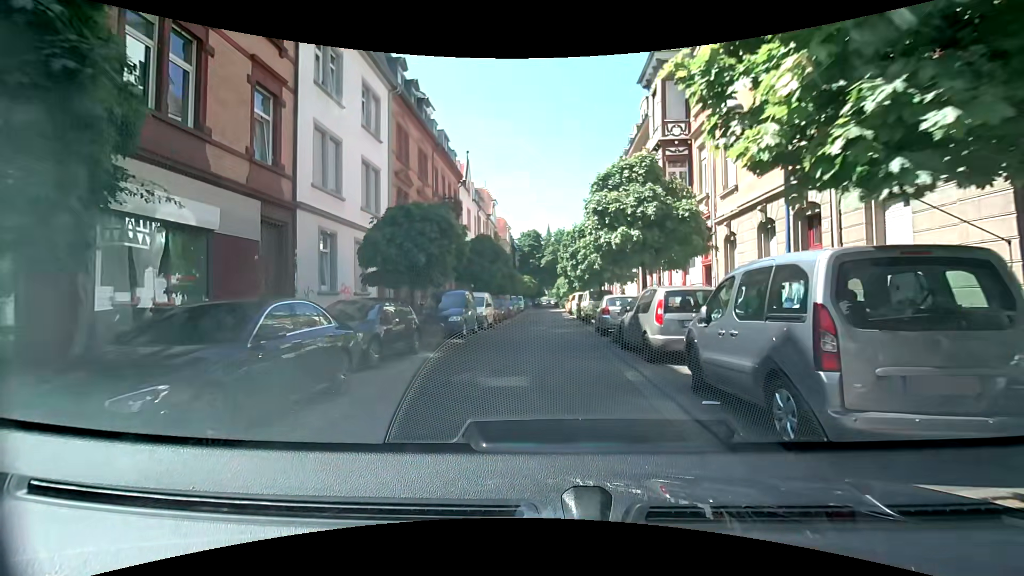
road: residential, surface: asphalt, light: Day
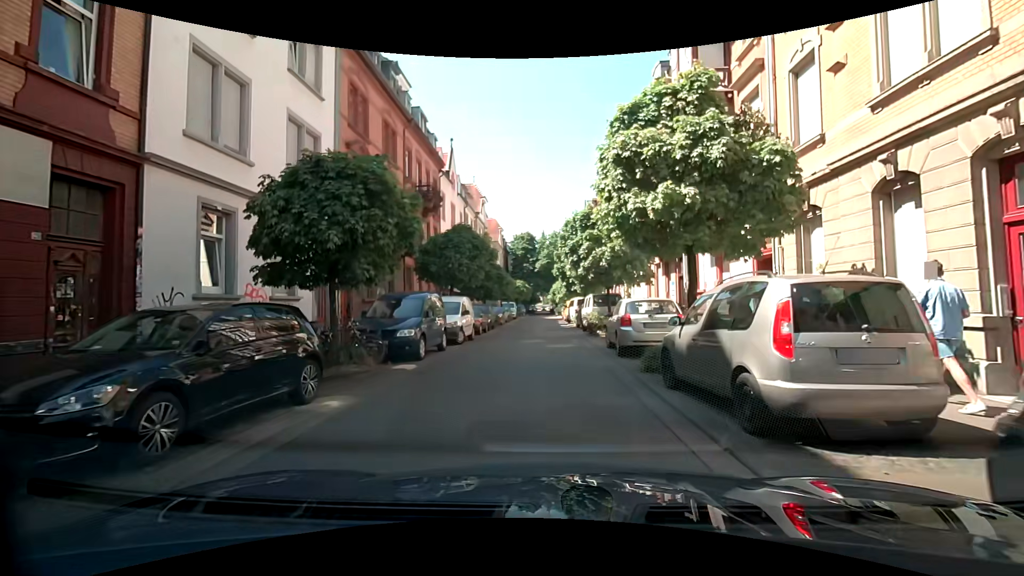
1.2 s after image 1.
(0.0, +5.5) m; -2°
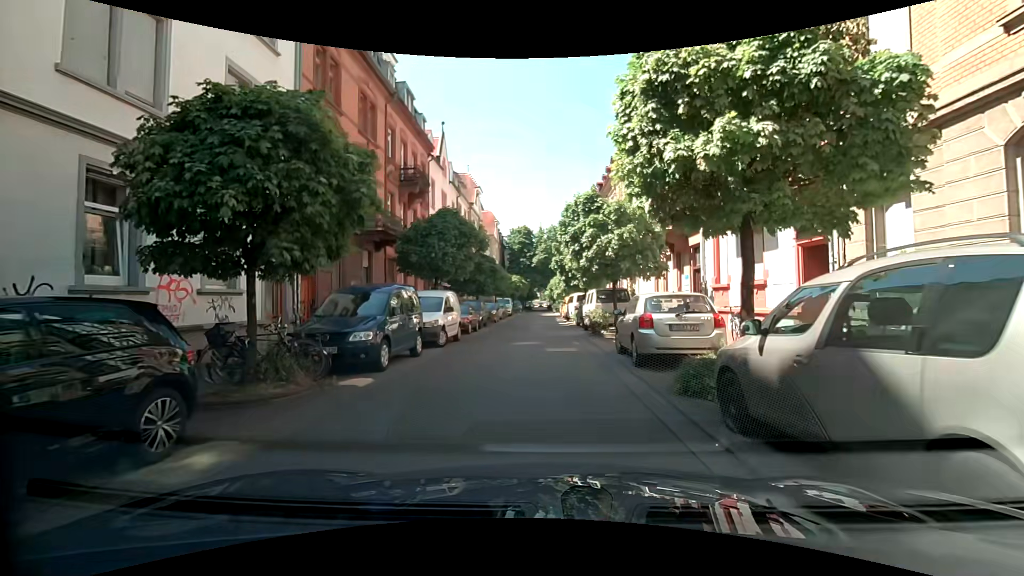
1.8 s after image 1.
(+0.1, +2.7) m; +2°
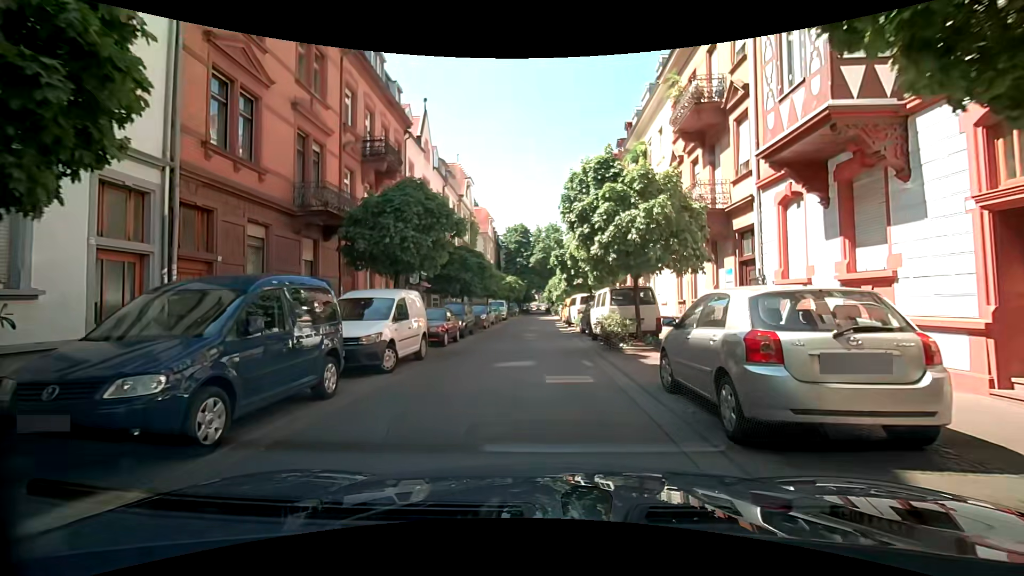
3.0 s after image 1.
(+0.1, +5.1) m; 0°
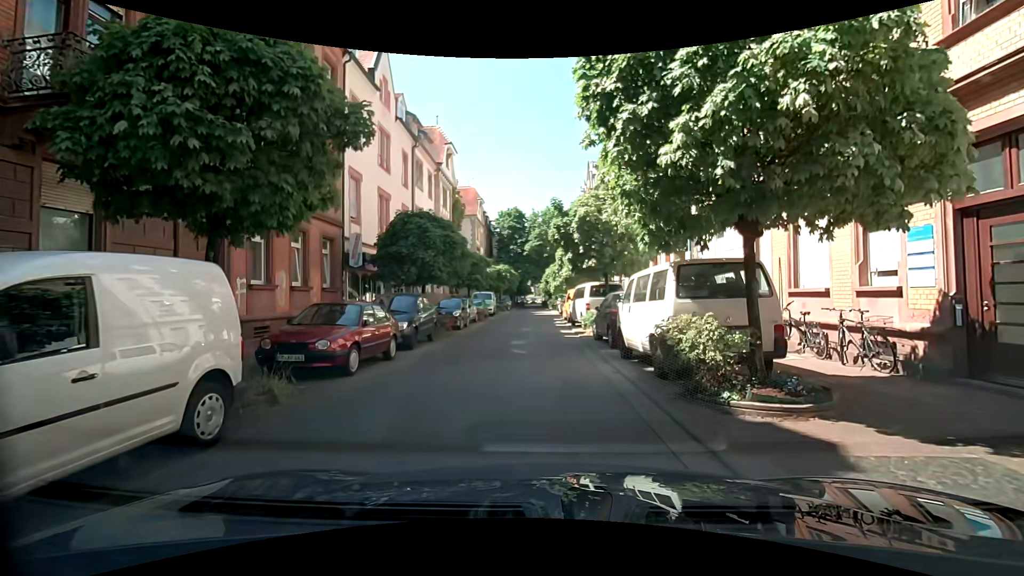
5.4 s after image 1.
(+0.1, +8.1) m; 0°
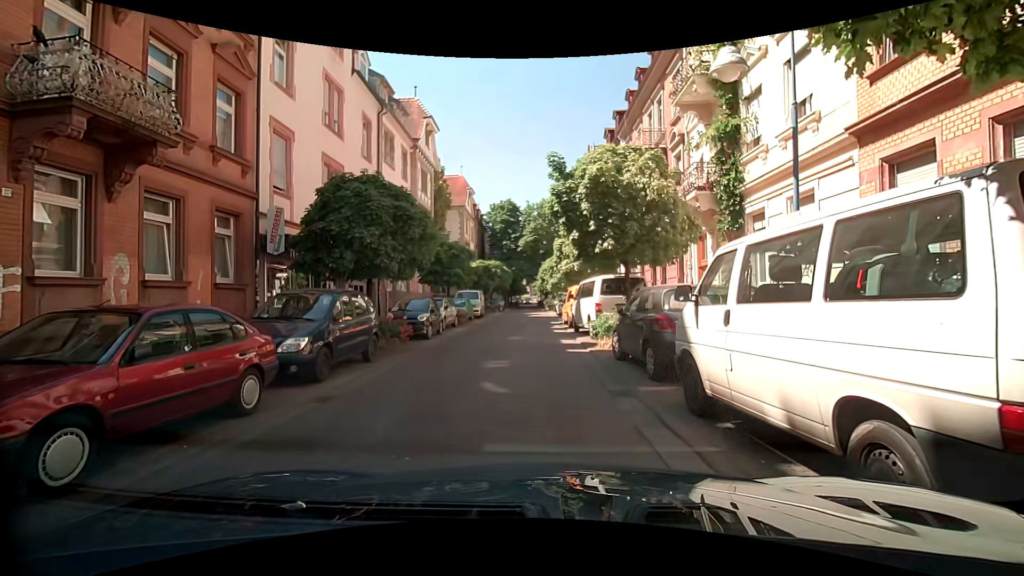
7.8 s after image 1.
(+0.2, +5.4) m; +1°
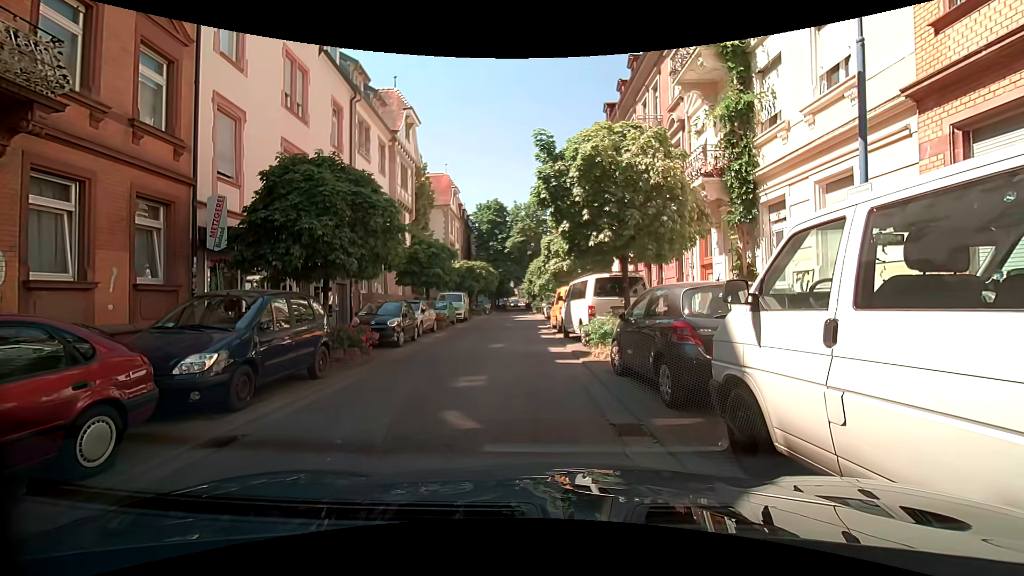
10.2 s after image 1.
(0.0, +1.8) m; 0°
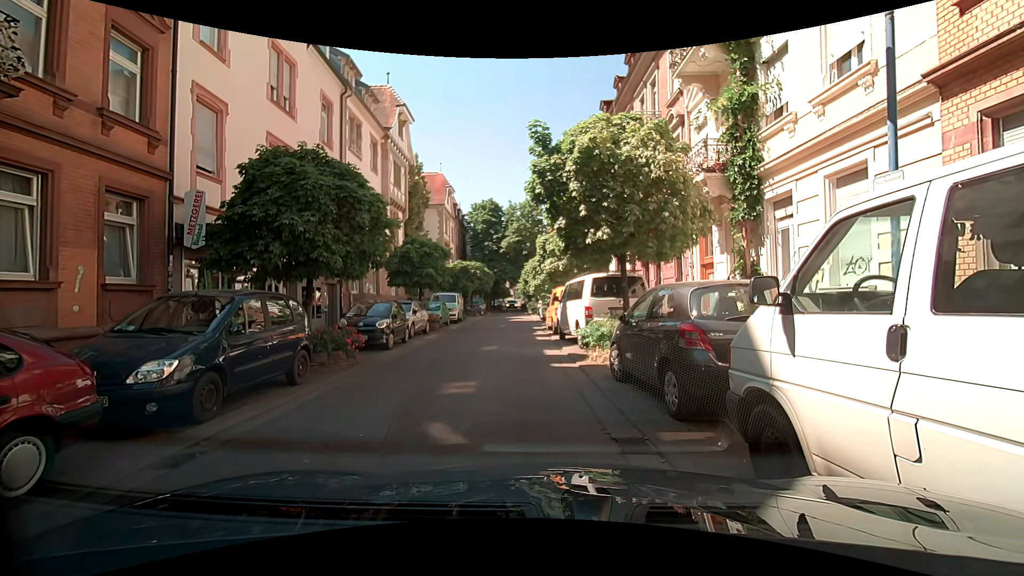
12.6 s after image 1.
(0.0, +0.6) m; 0°
